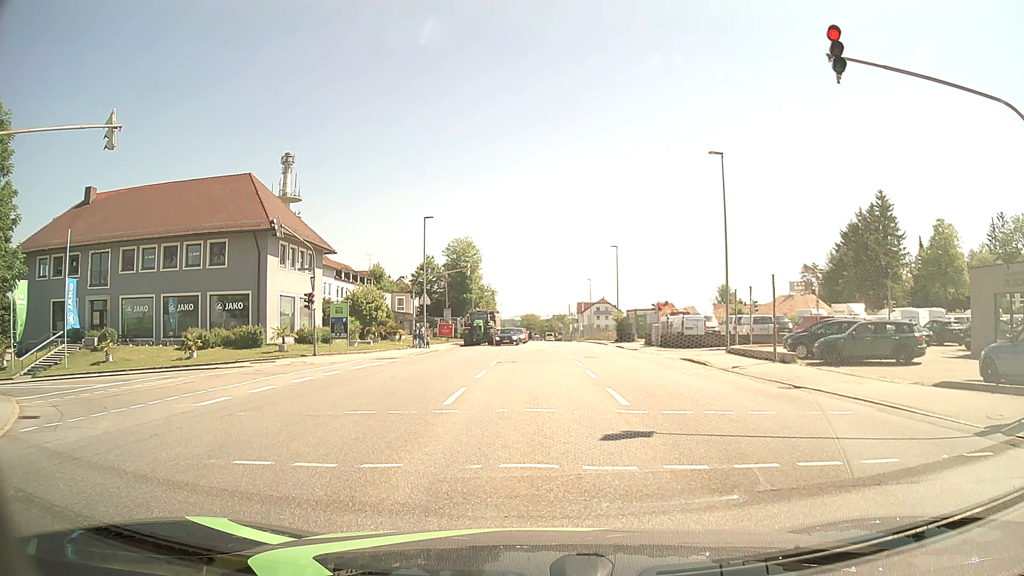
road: tertiary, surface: asphalt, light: Day
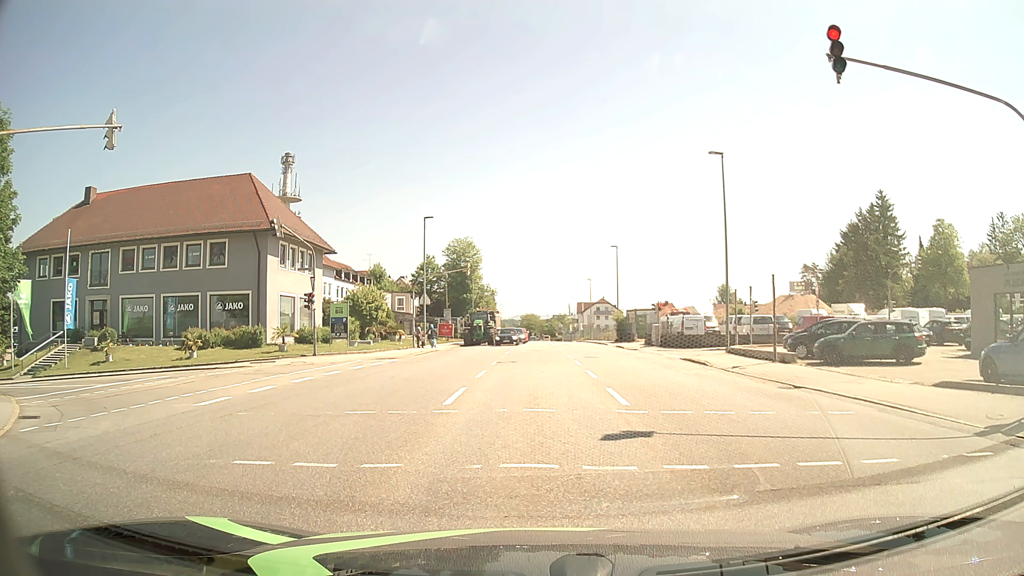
(0.0, 0.0) m; 0°
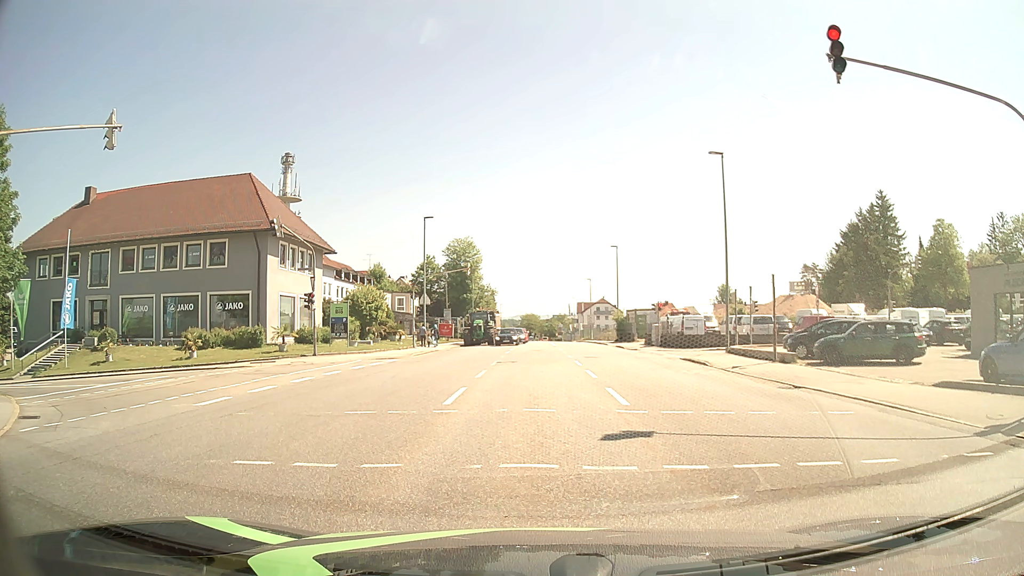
(0.0, 0.0) m; 0°
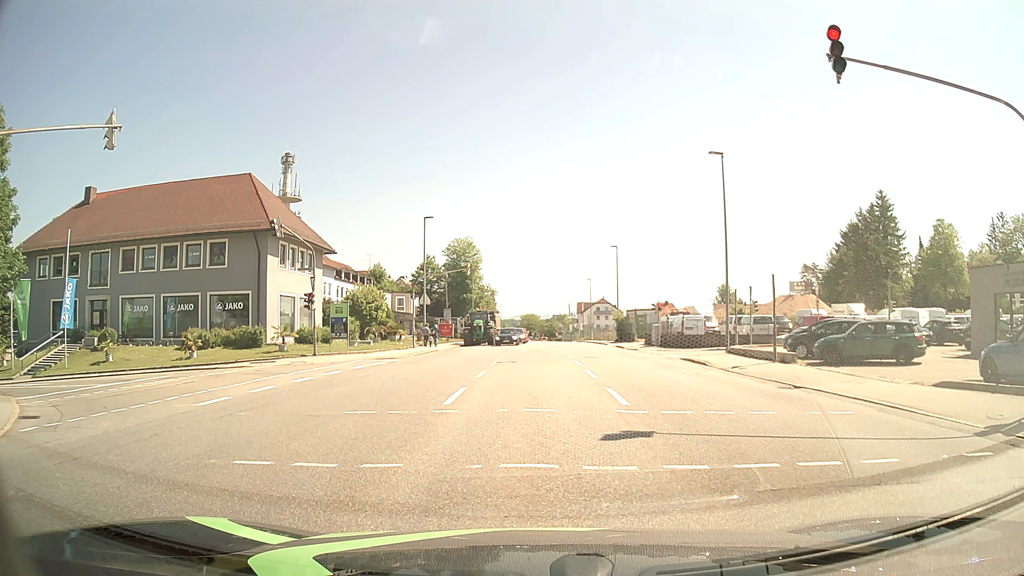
(0.0, 0.0) m; 0°
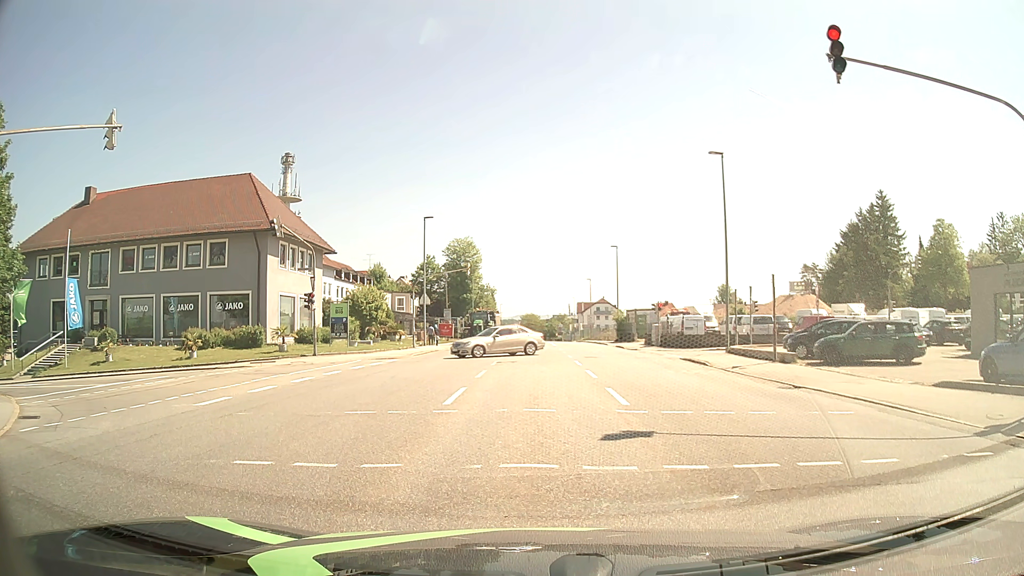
(0.0, 0.0) m; 0°
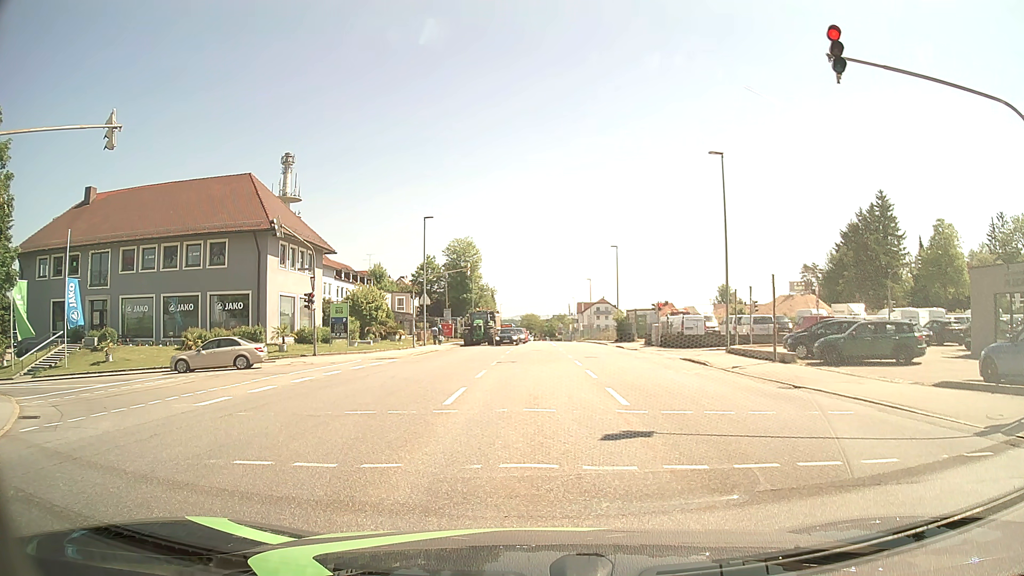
(0.0, 0.0) m; 0°
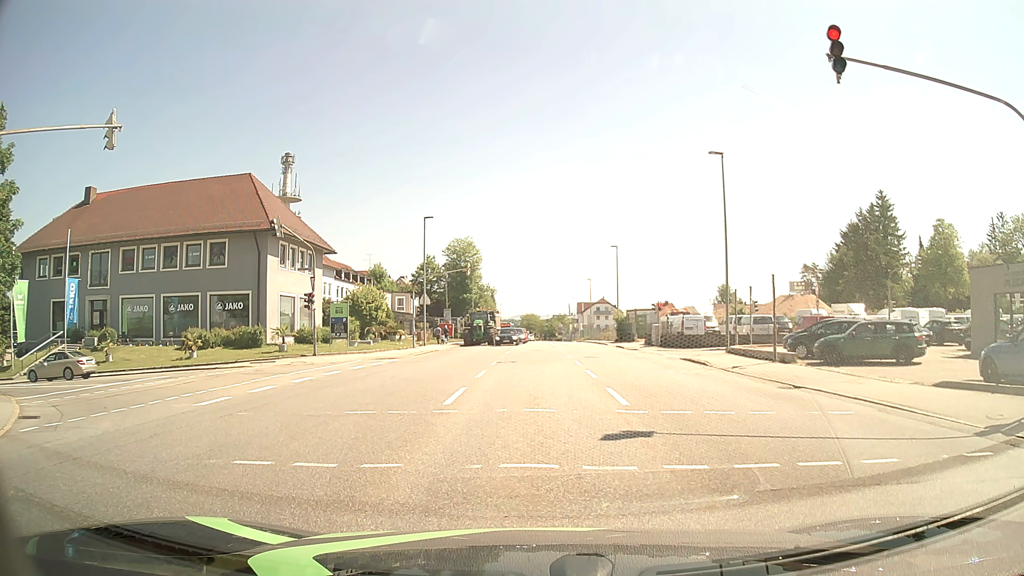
(0.0, 0.0) m; 0°
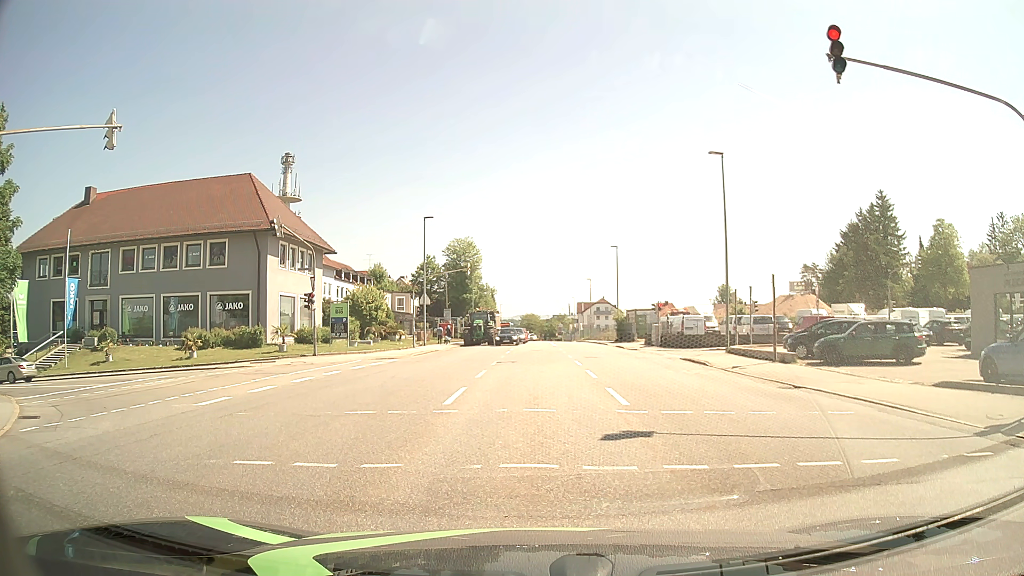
(0.0, 0.0) m; 0°
